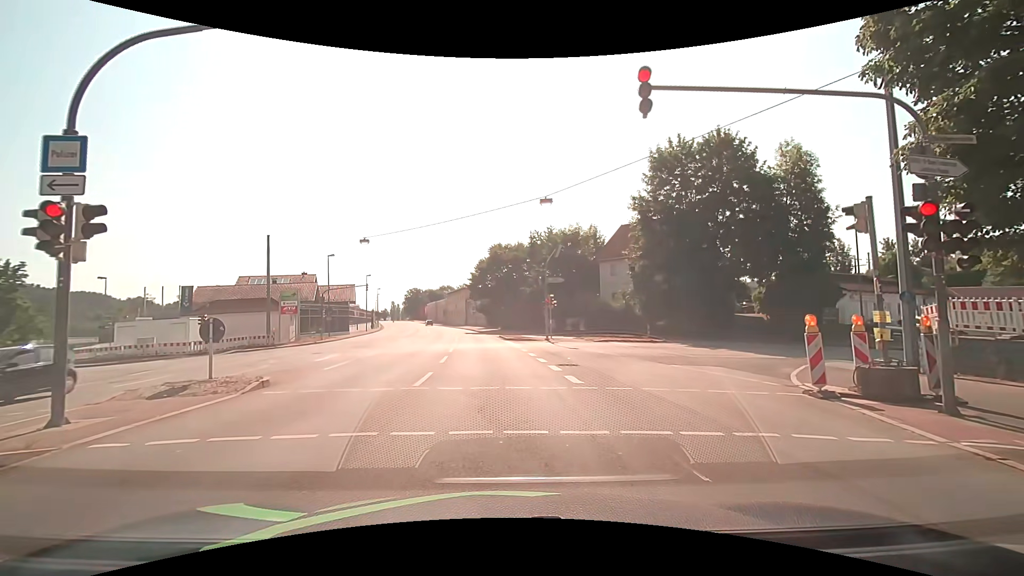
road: primary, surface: asphalt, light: Day
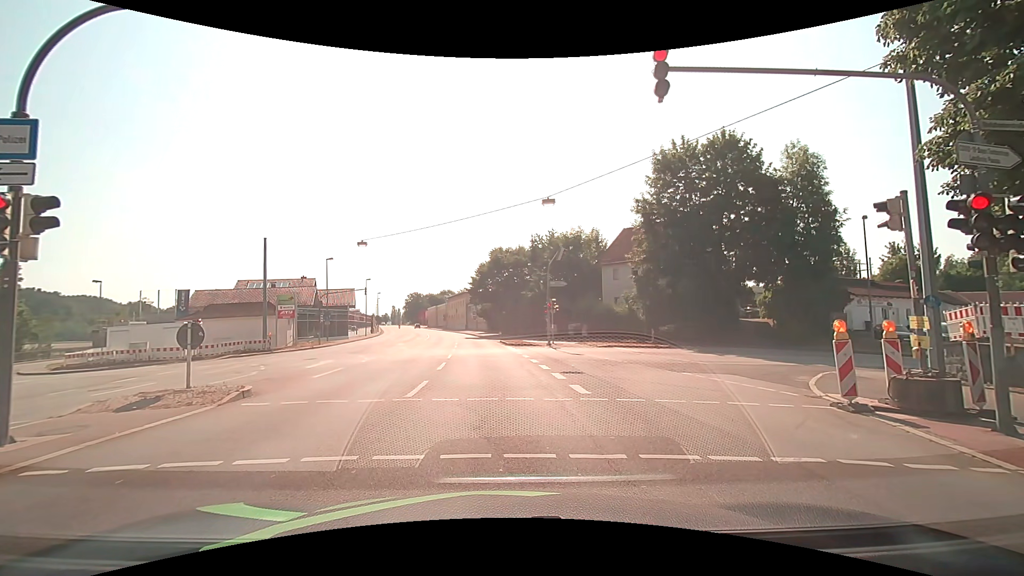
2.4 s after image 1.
(0.0, +0.8) m; +1°
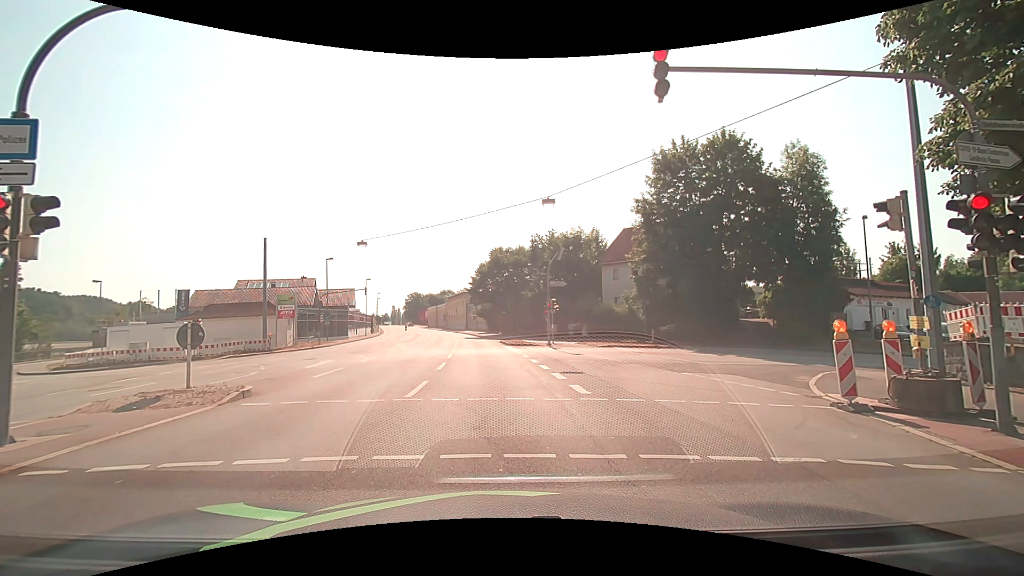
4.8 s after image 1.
(0.0, 0.0) m; 0°
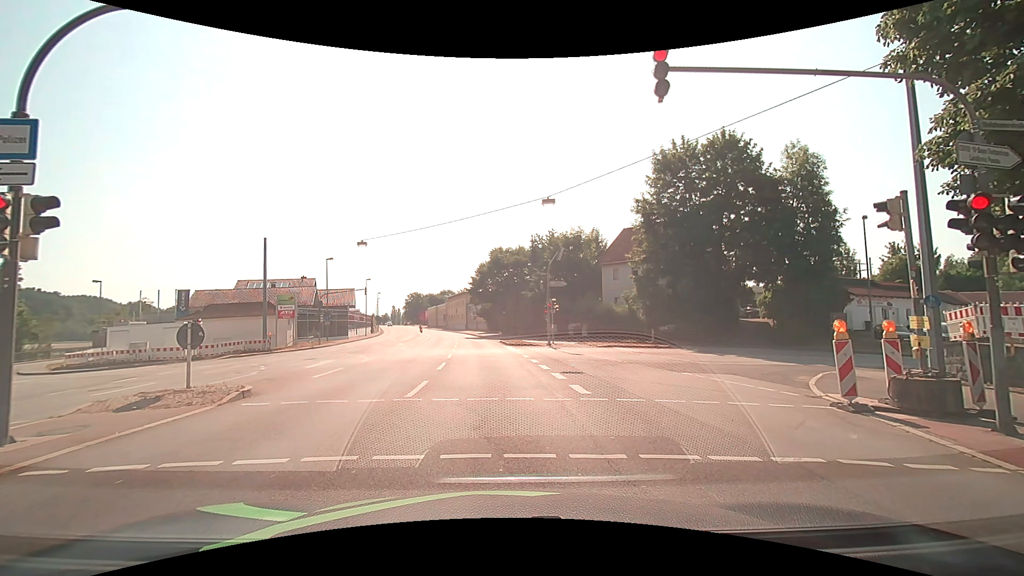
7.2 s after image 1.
(0.0, 0.0) m; 0°
